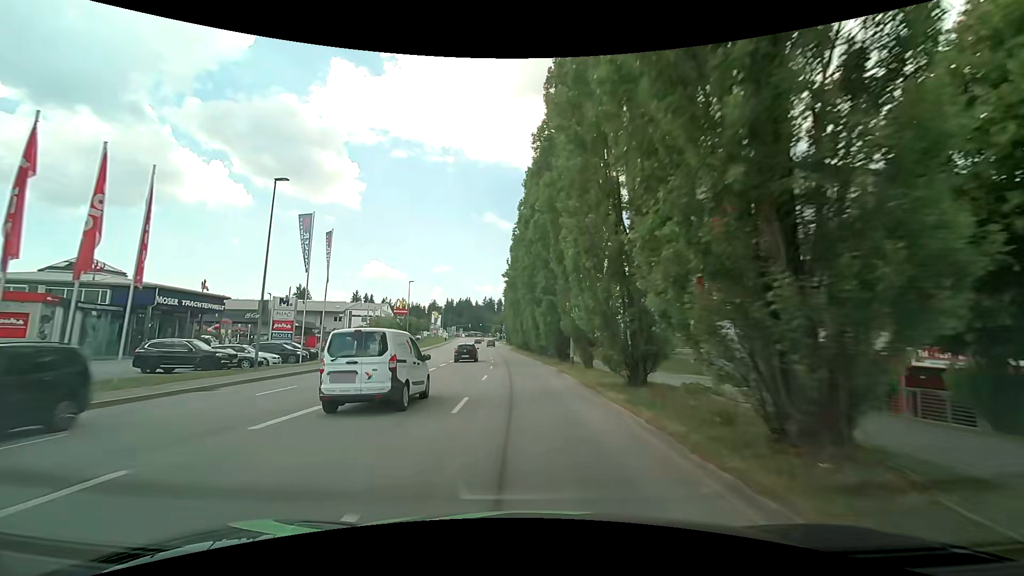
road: tertiary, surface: asphalt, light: Day
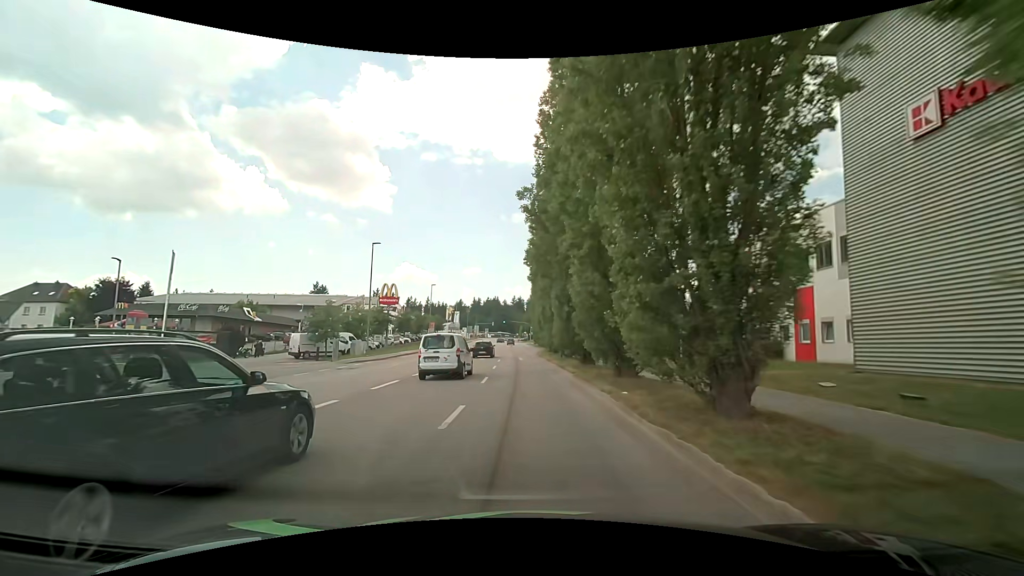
(-0.5, +29.5) m; -3°
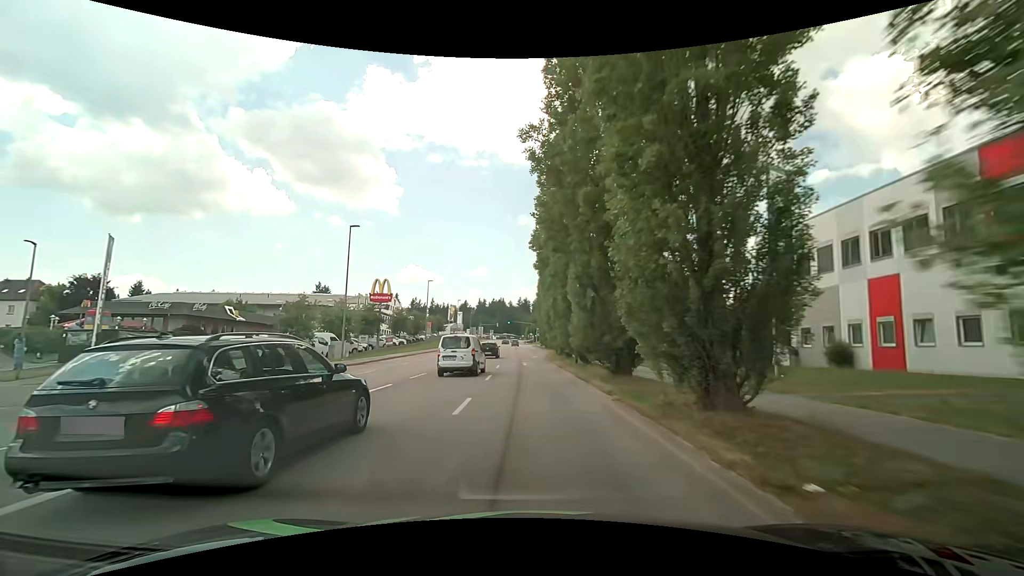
(-0.1, +7.3) m; -1°
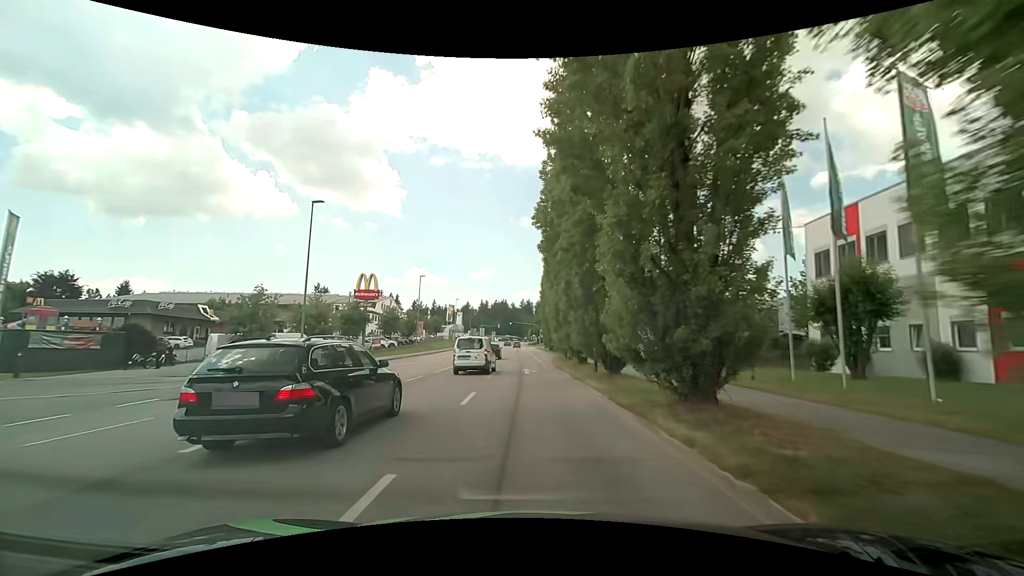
(0.0, +7.3) m; -1°
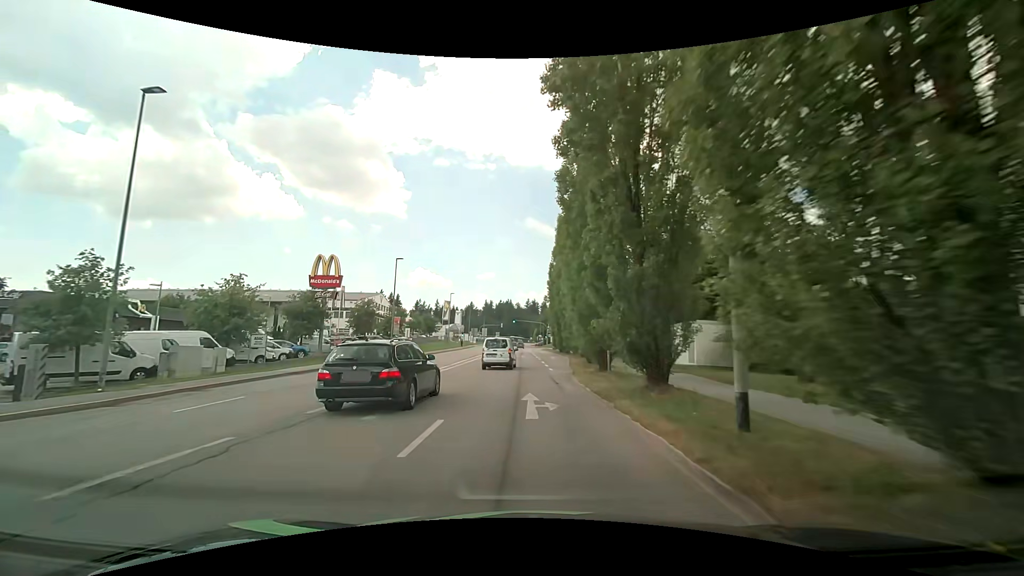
(0.0, +14.4) m; 0°
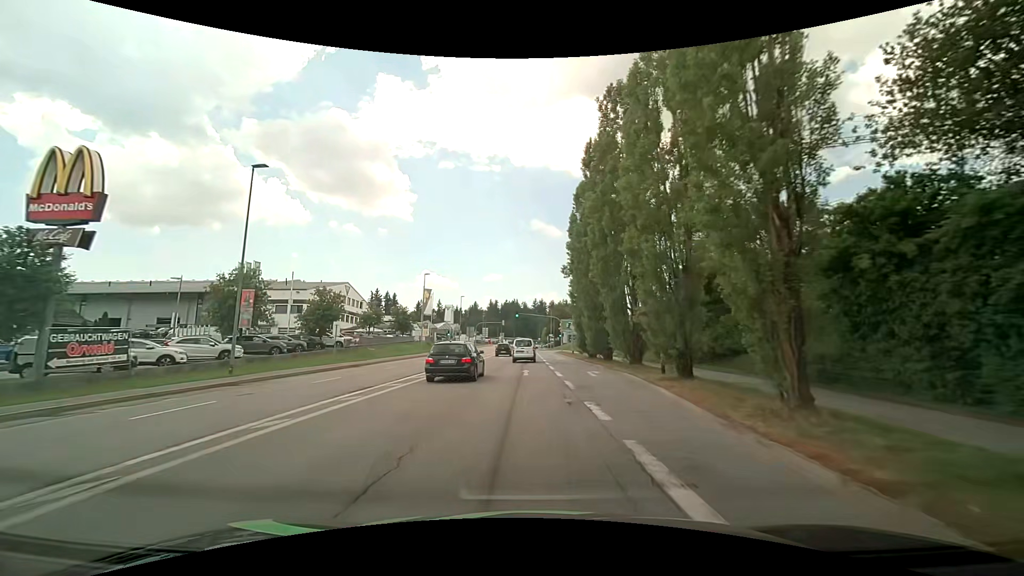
(-0.1, +28.4) m; -1°
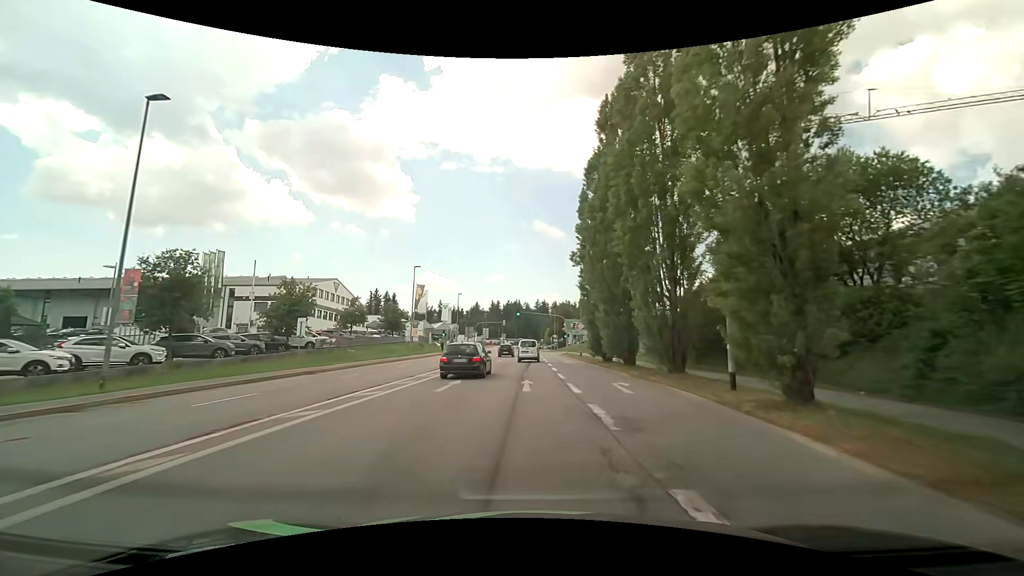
(0.0, +7.1) m; 0°
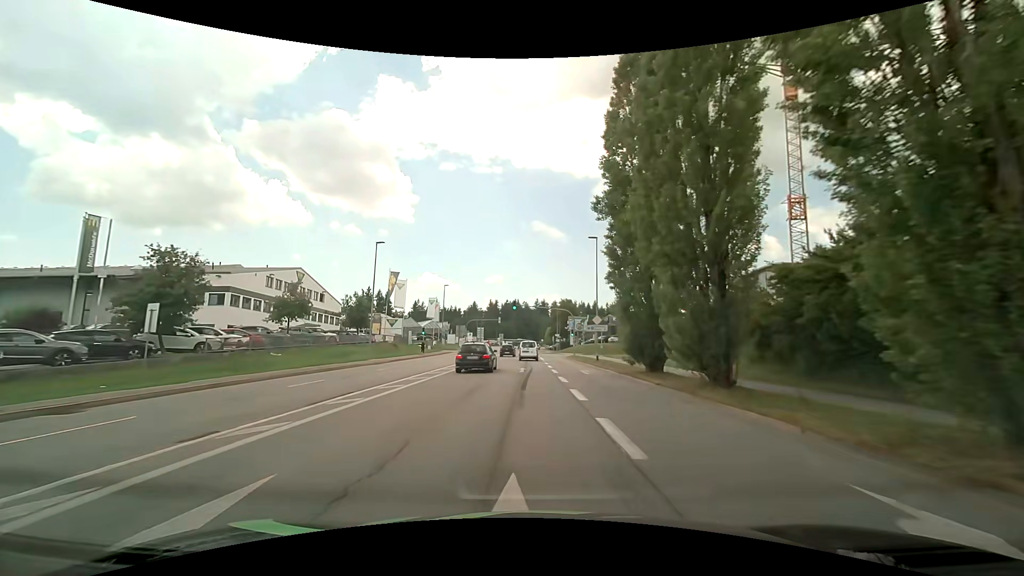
(0.0, +14.2) m; +1°
(0, +10) (0, +20) (0, +30) (-1, +40) (-1, +50) (-1, +60) (-1, +70) (-1, +80) (-1, +90) (-2, +100) m
